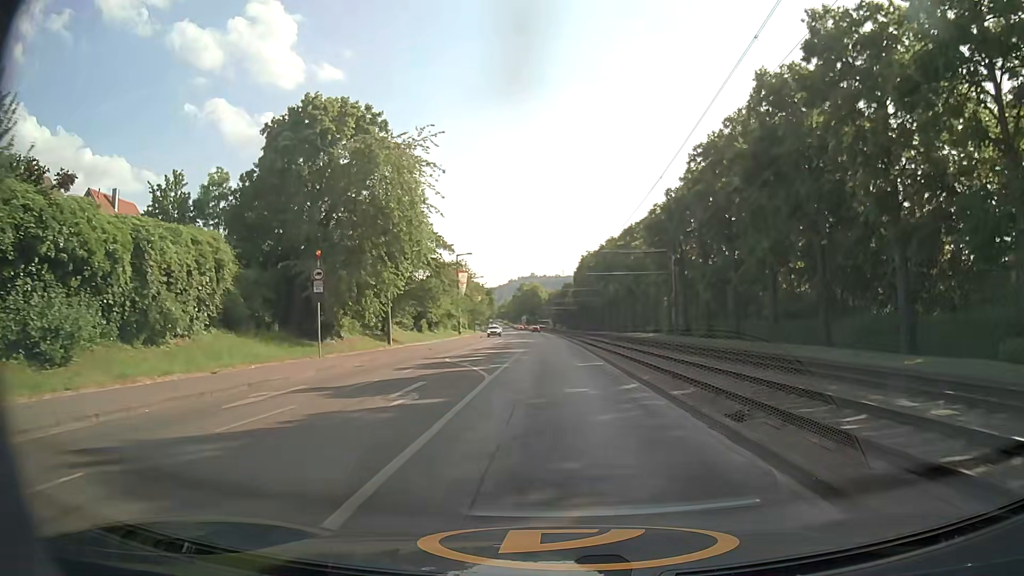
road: secondary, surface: asphalt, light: Day
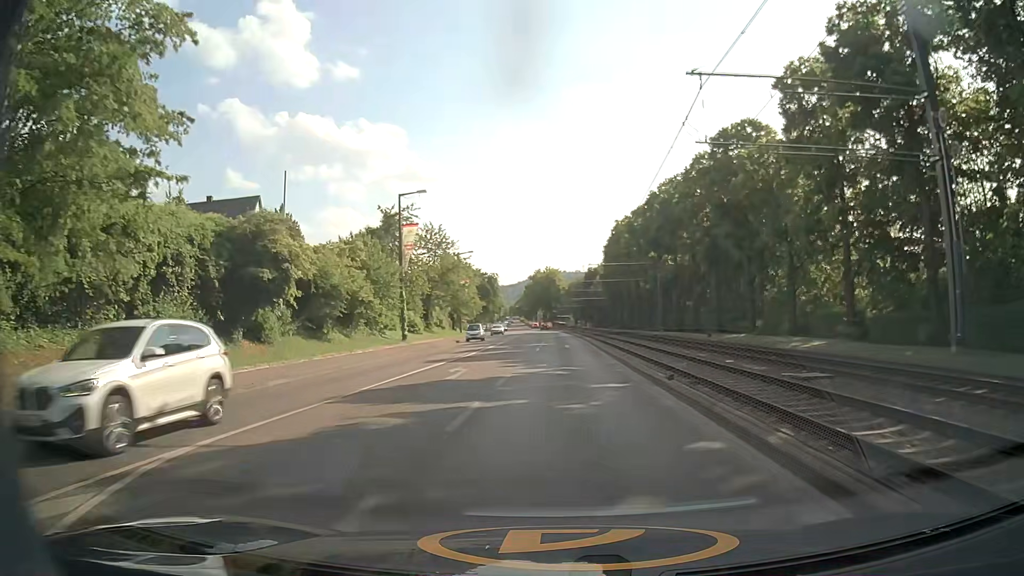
(-0.6, +42.5) m; -2°
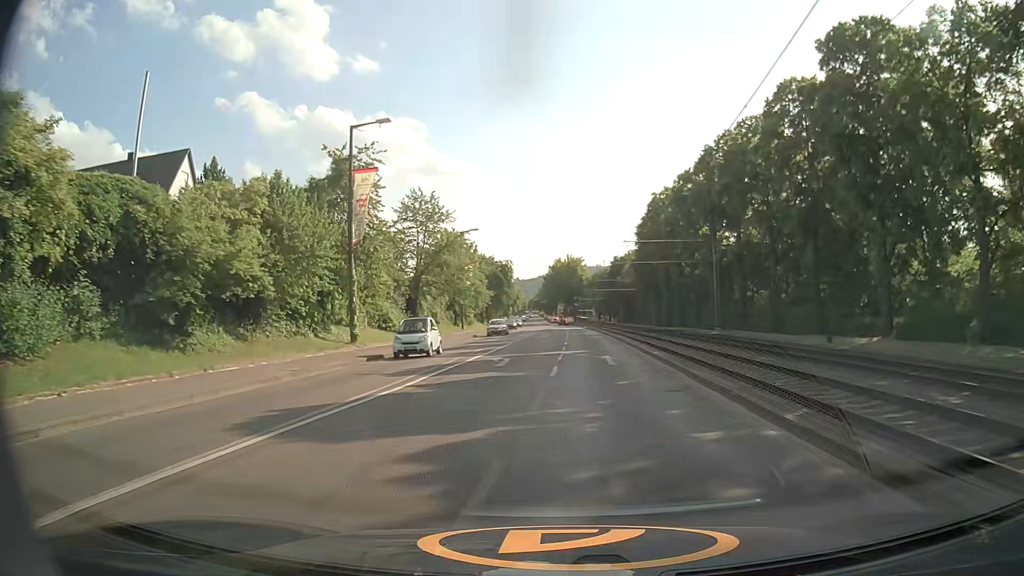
(-0.2, +17.1) m; -2°
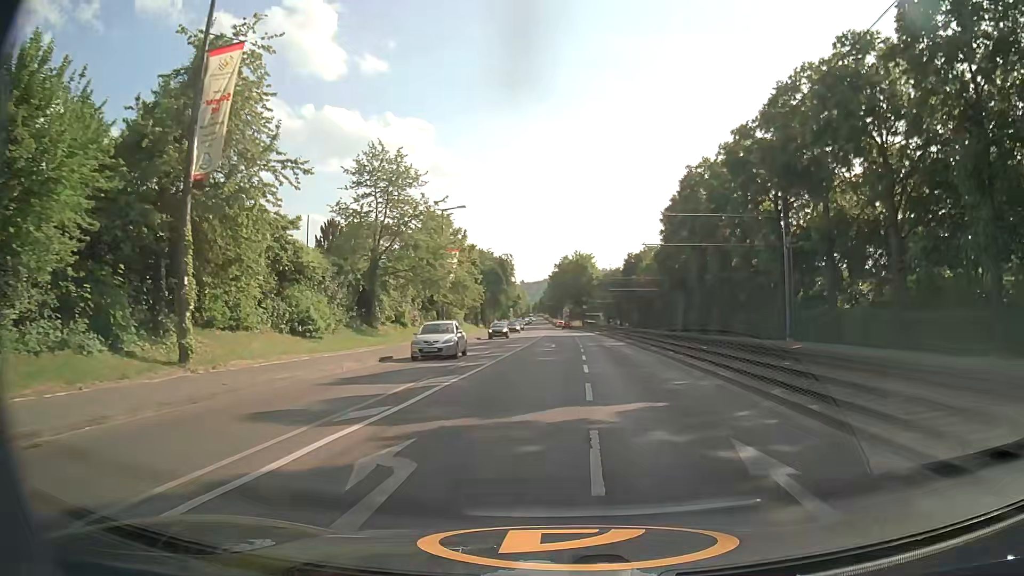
(-0.1, +16.3) m; 0°
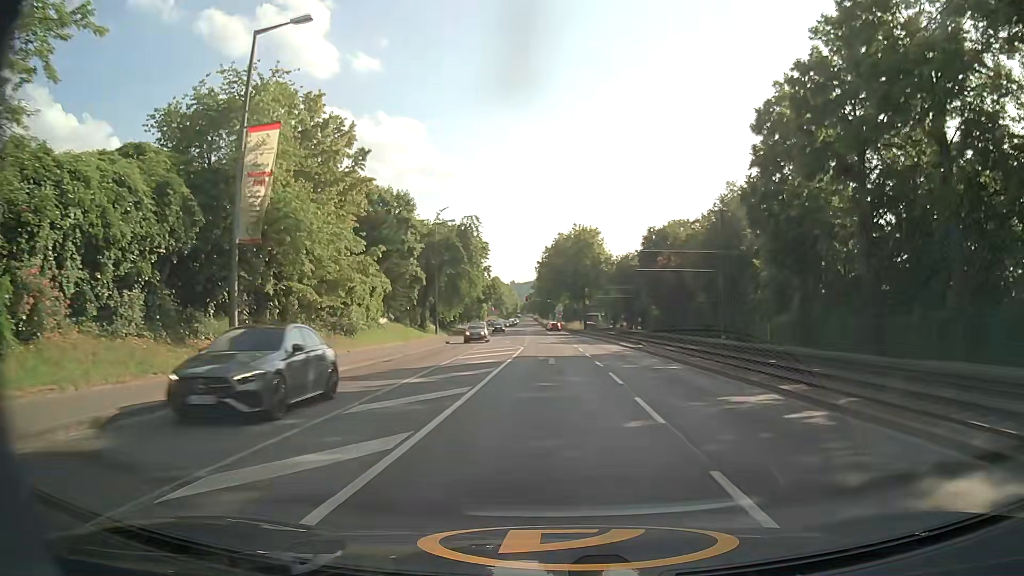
(+0.2, +38.1) m; +1°
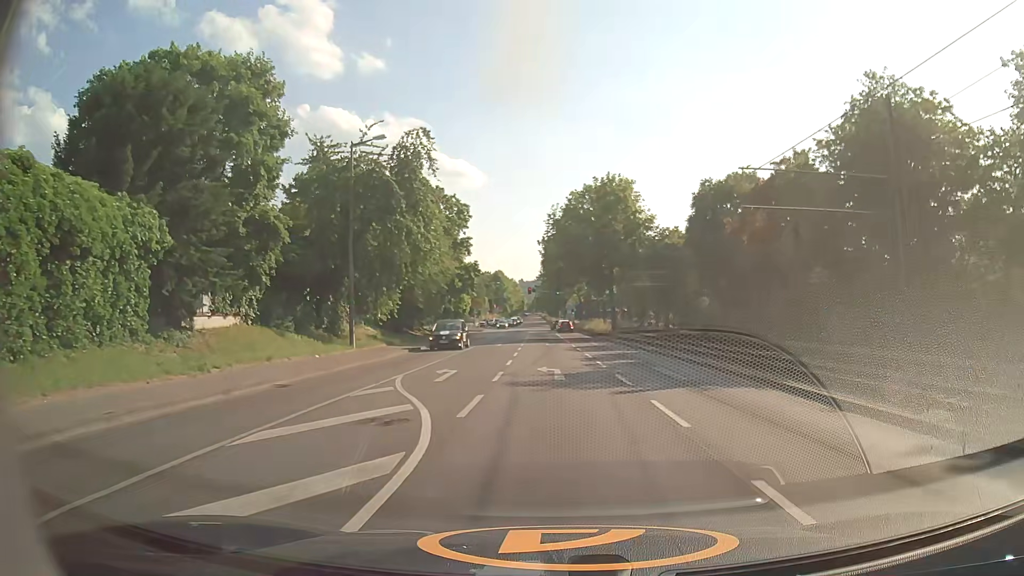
(0.0, +30.4) m; 0°
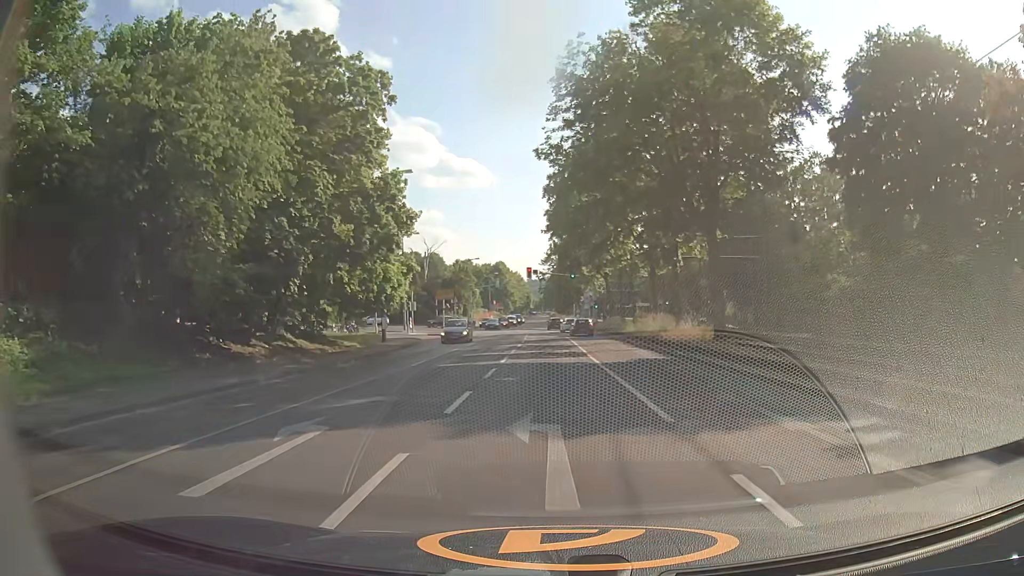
(-0.5, +35.5) m; -1°
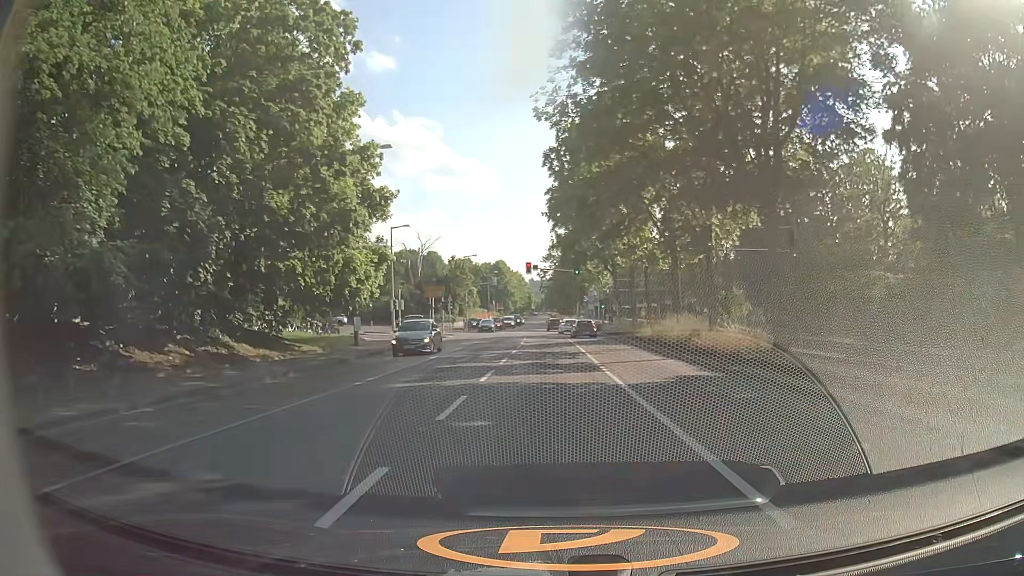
(0.0, +6.6) m; 0°
(0, +10) (0, +20) (0, +30) (0, +40) (0, +50) (0, +60) (-2, +70) (-9, +77) (-18, +81) (-28, +83) m
